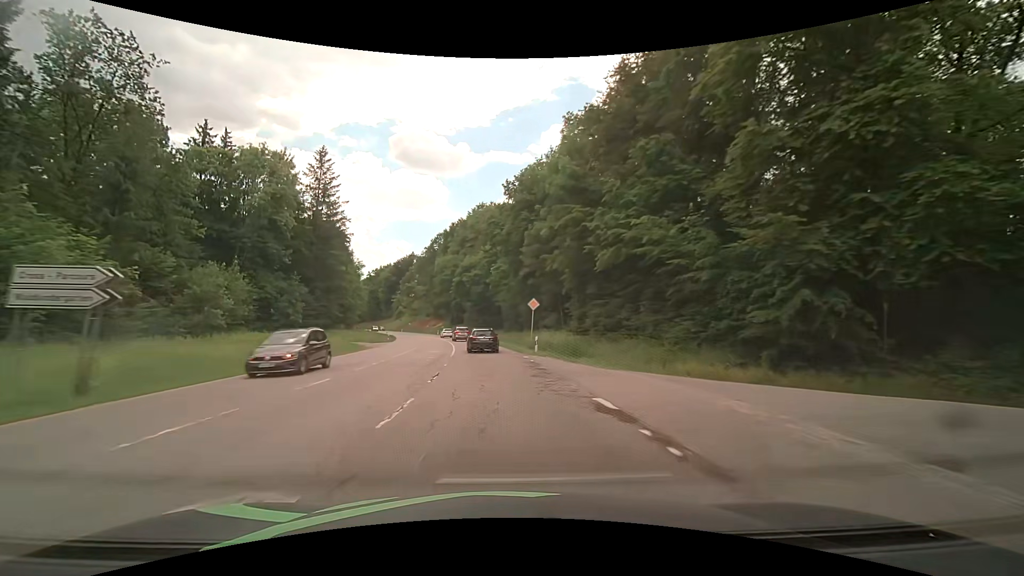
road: secondary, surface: asphalt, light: Day
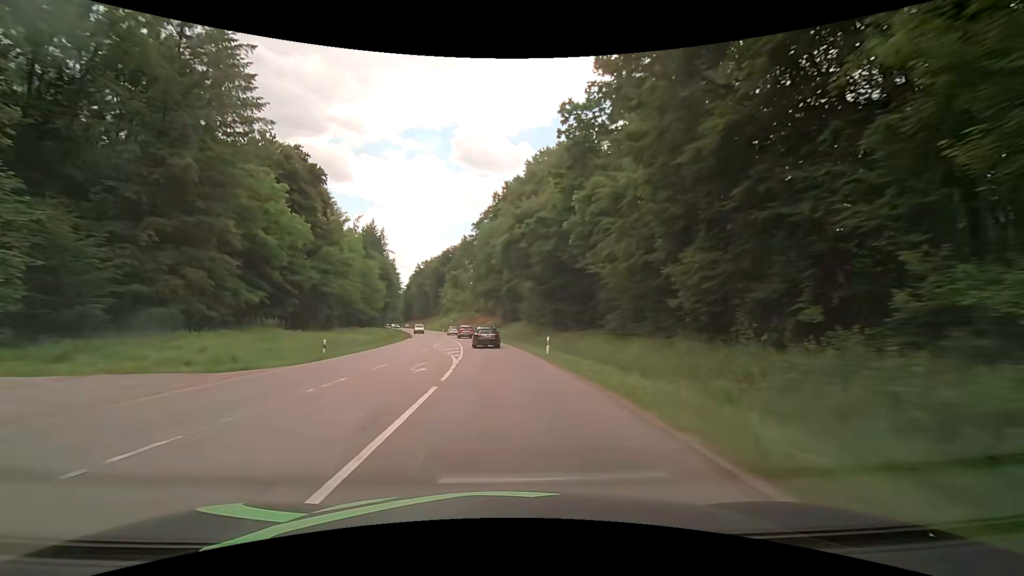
(-2.8, +40.8) m; -7°
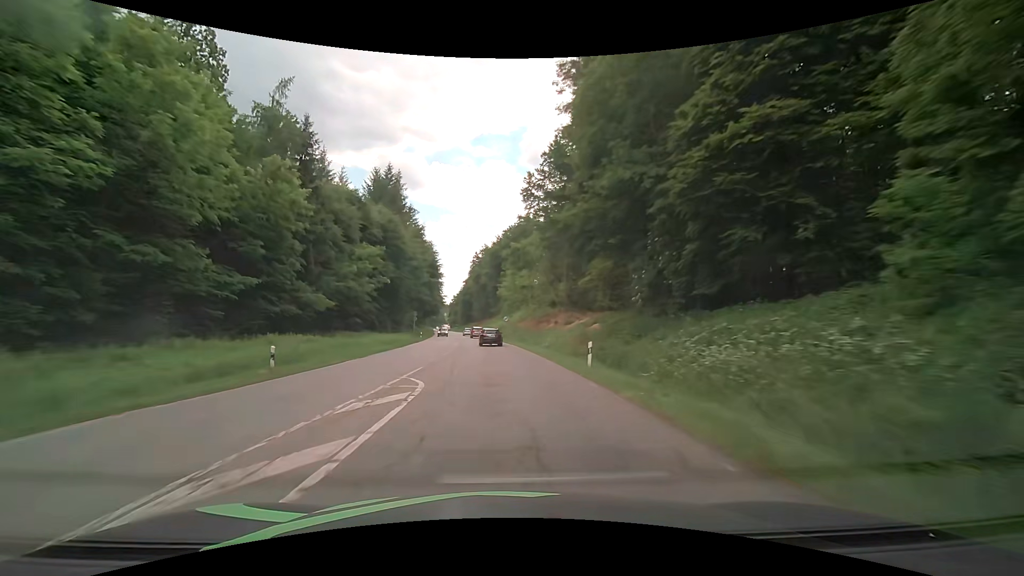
(-3.9, +56.4) m; -8°
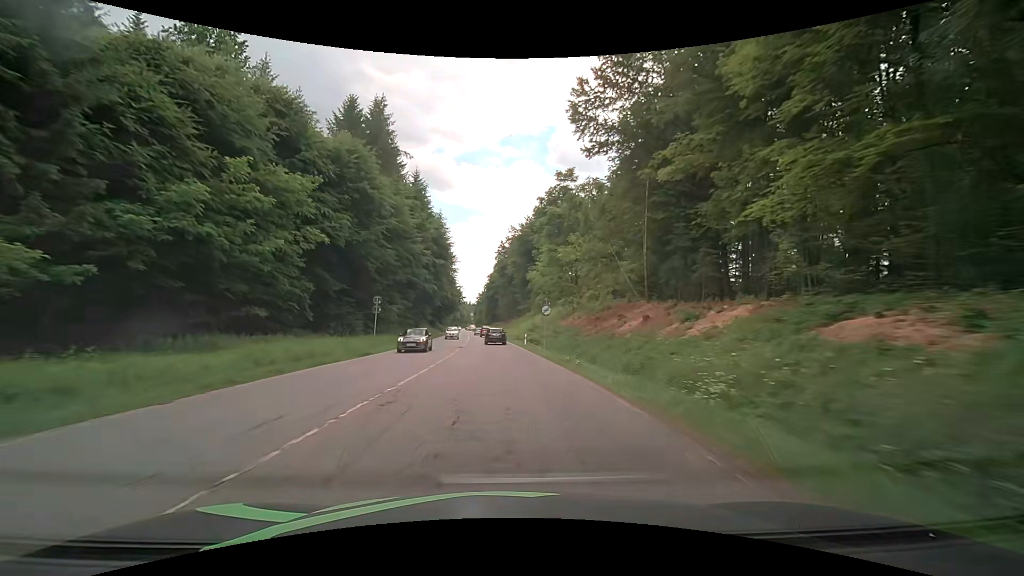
(-0.9, +29.0) m; -3°
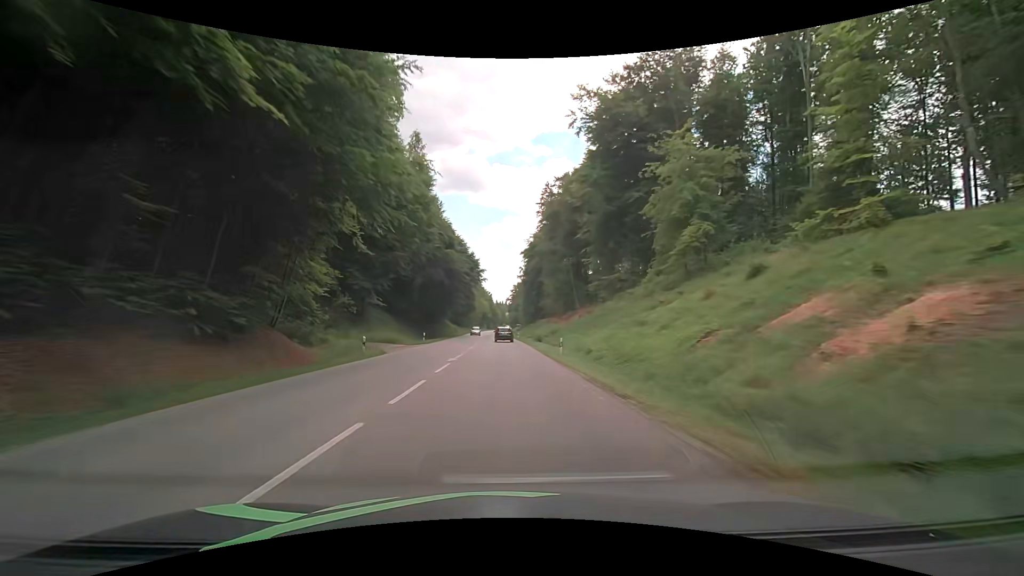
(-3.8, +75.1) m; -5°
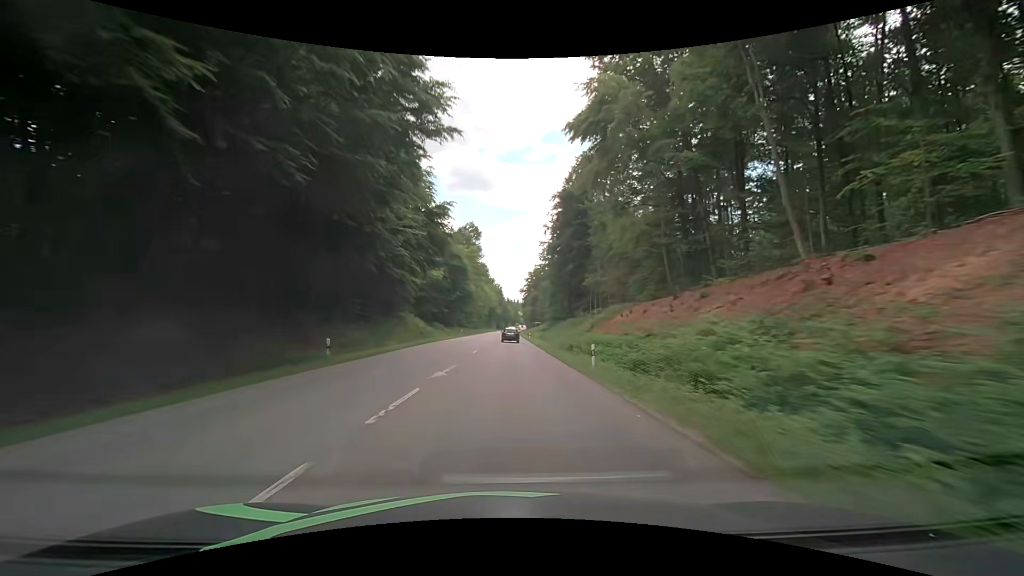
(-0.9, +62.1) m; -1°
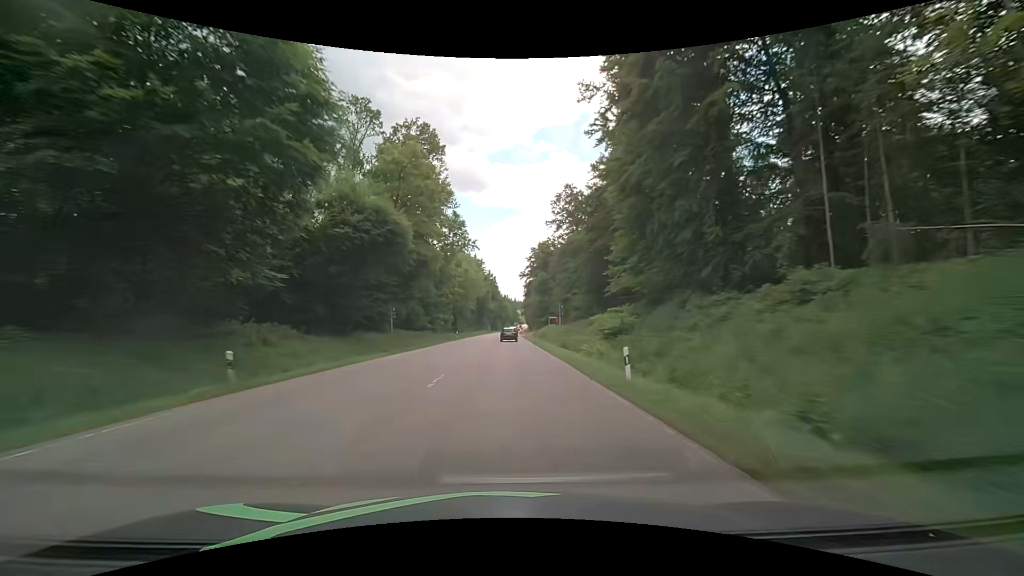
(+0.3, +62.8) m; 0°
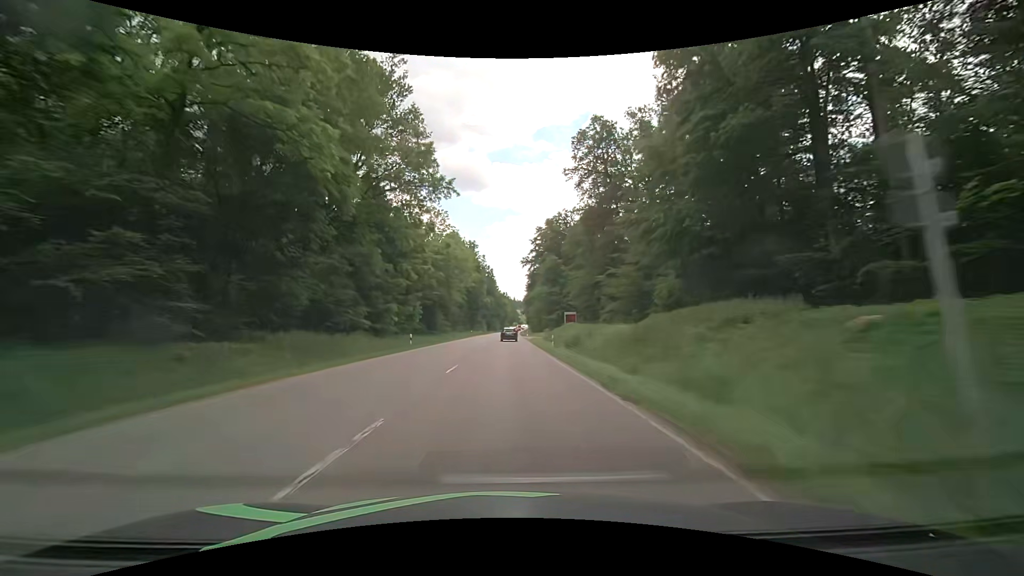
(+0.1, +31.5) m; 0°
